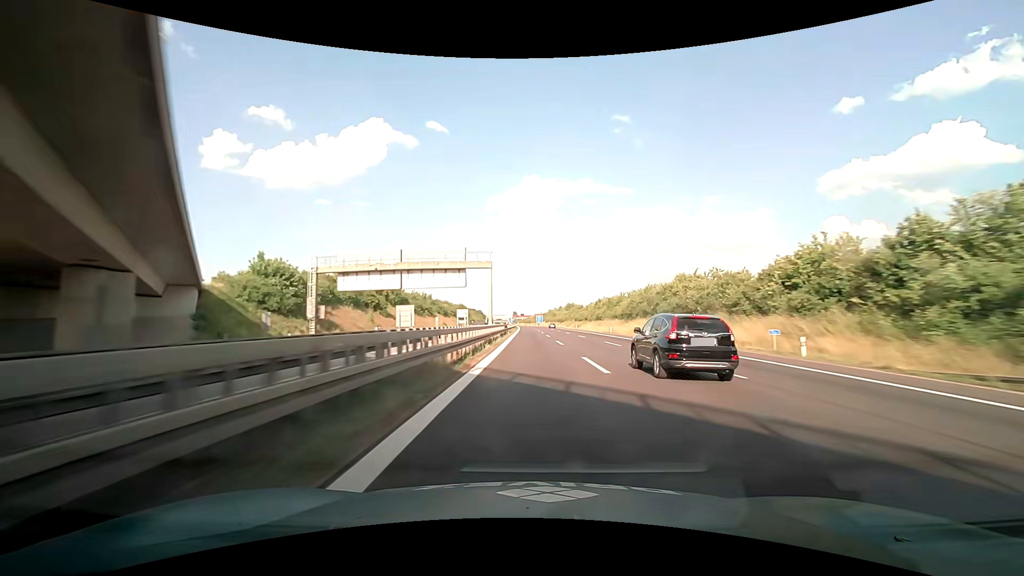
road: motorway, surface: asphalt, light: Day
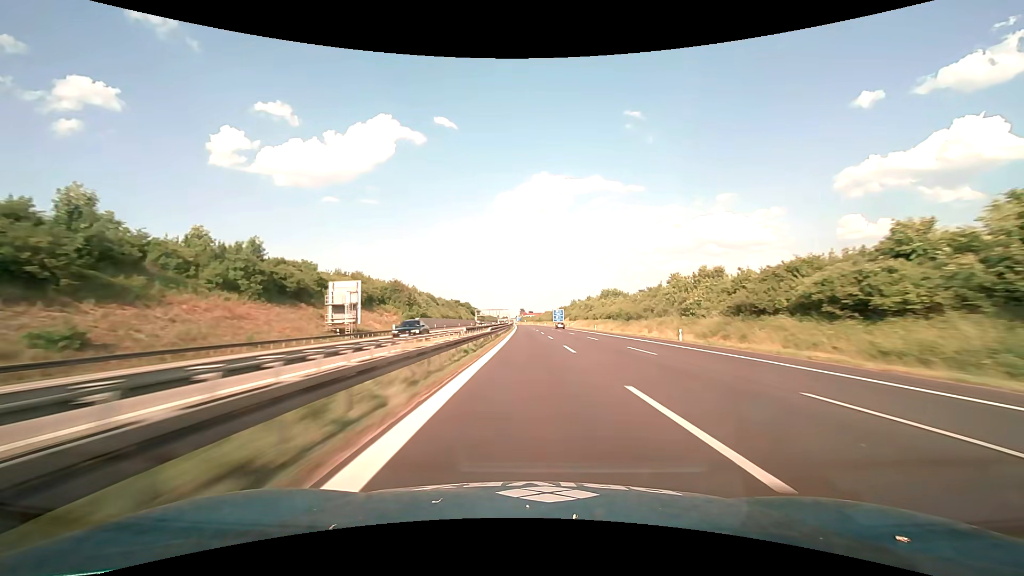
(-2.7, +136.0) m; -2°
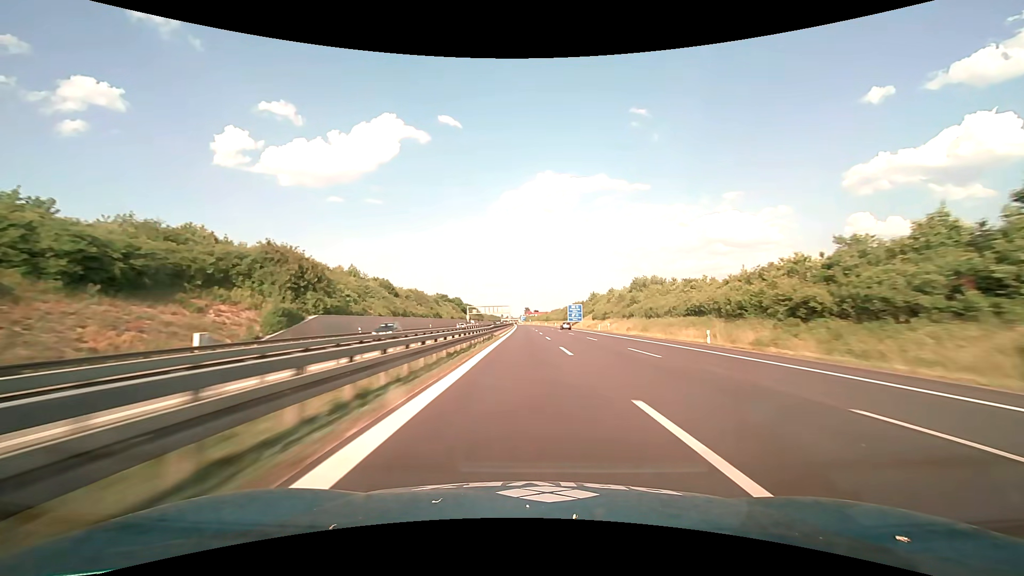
(-0.2, +56.0) m; -1°
(0, +10) (0, +20) (0, +30) (0, +40) (0, +50) (0, +60) (-1, +70) (-1, +80) (-1, +90) (-1, +100) m
